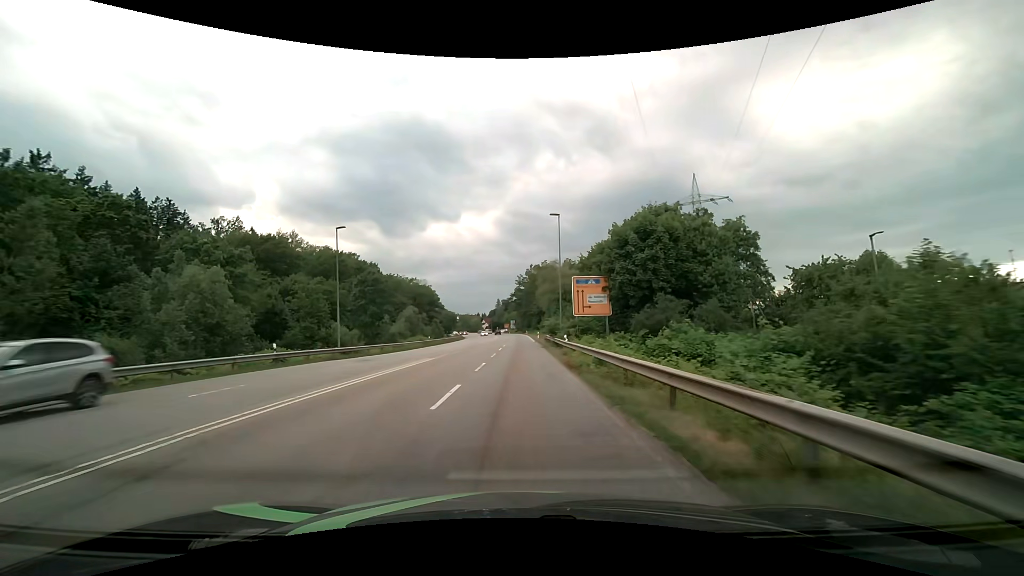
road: secondary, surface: asphalt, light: Day
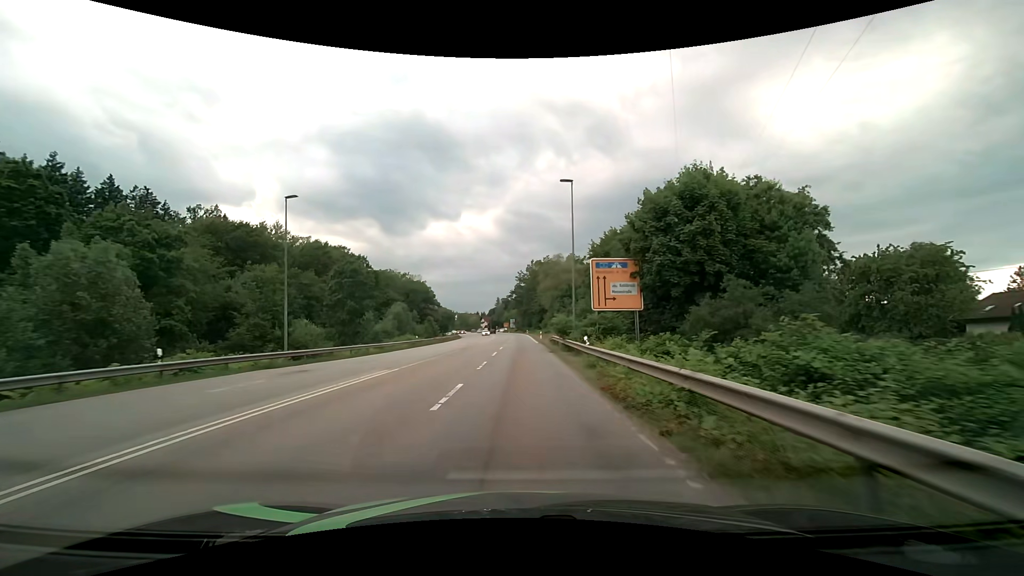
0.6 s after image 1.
(0.0, +8.7) m; 0°
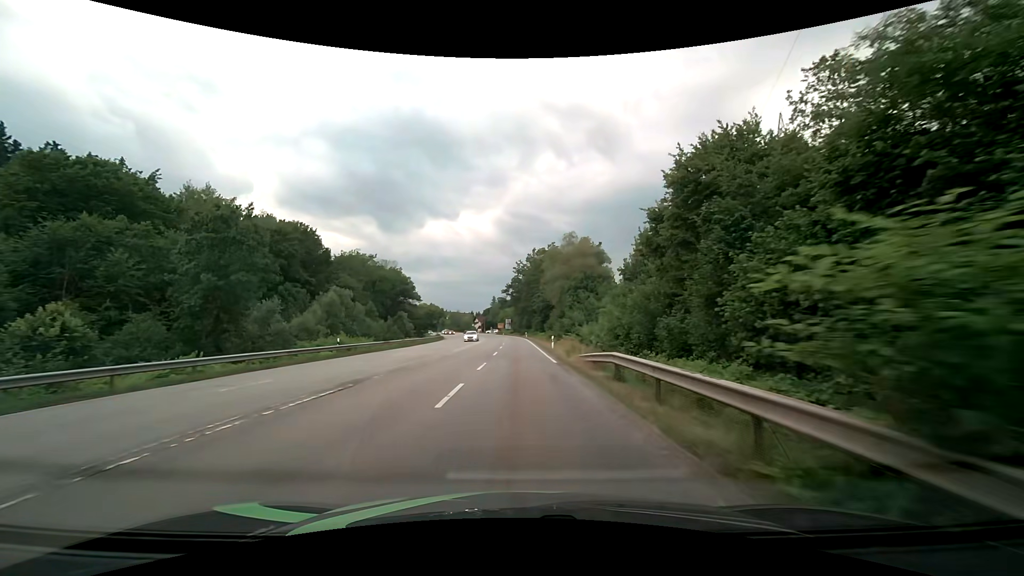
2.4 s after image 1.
(0.0, +26.4) m; 0°
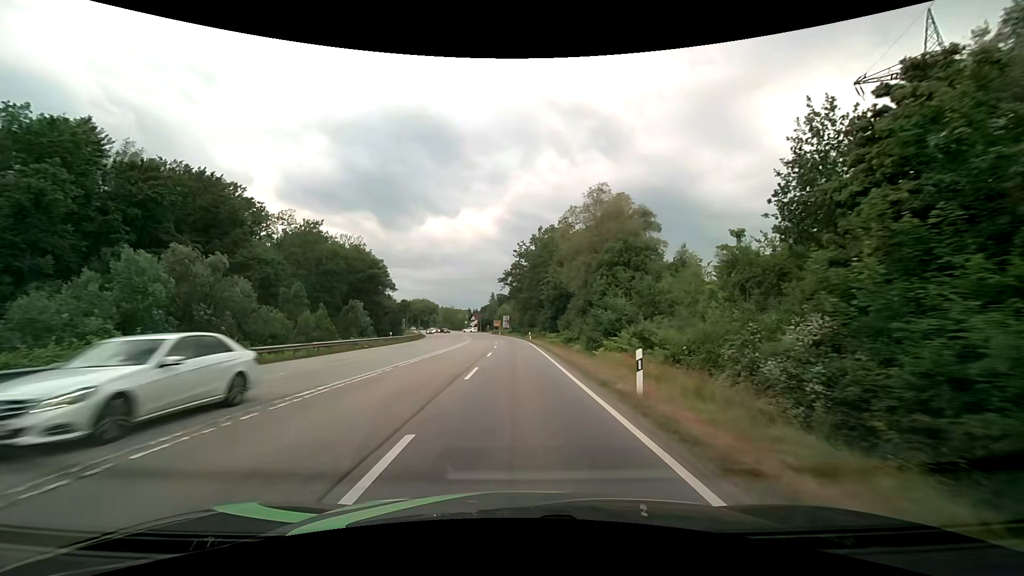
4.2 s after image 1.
(0.0, +26.4) m; 0°
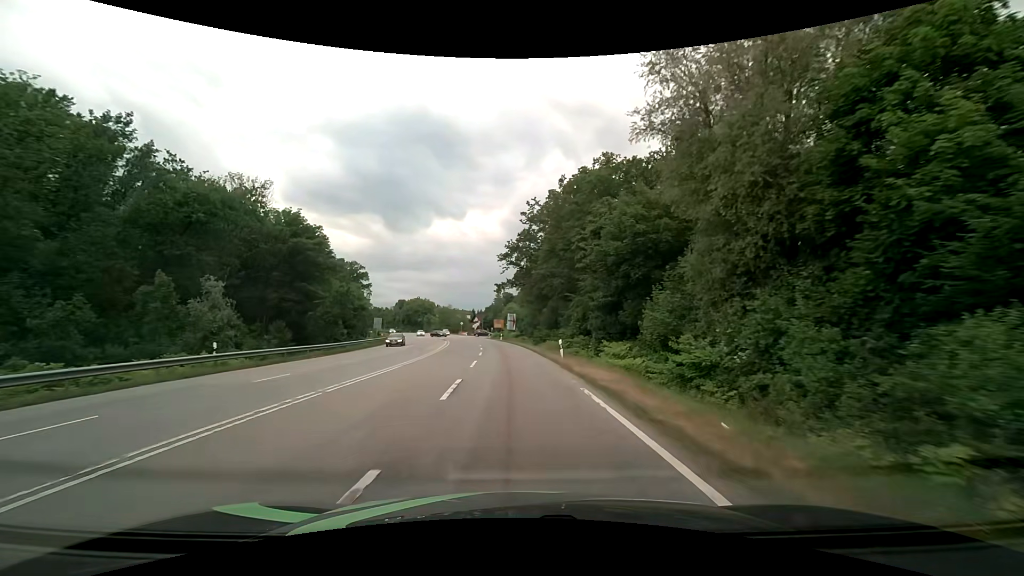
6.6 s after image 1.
(-0.3, +35.0) m; -1°
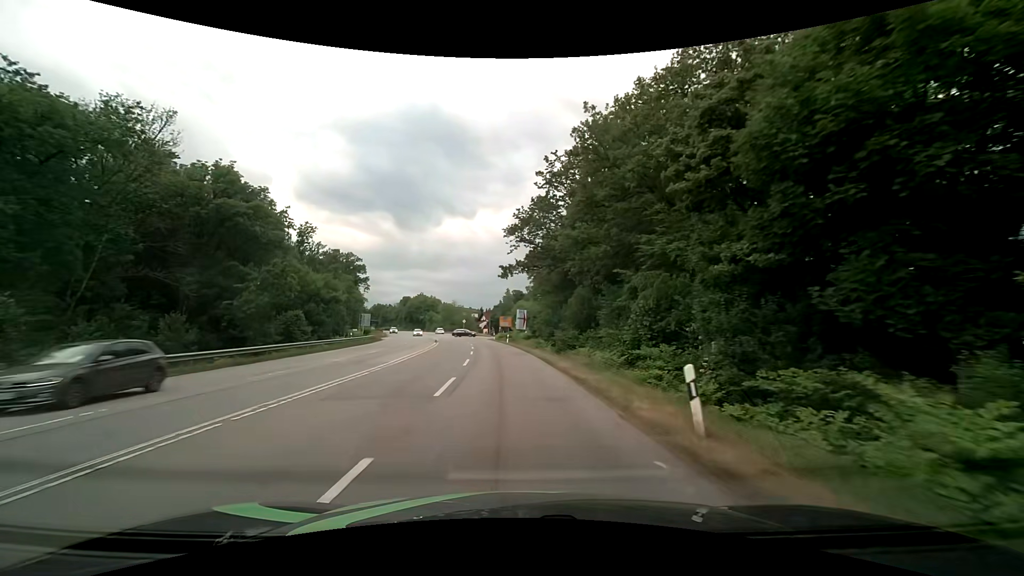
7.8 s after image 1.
(-0.2, +17.3) m; -1°
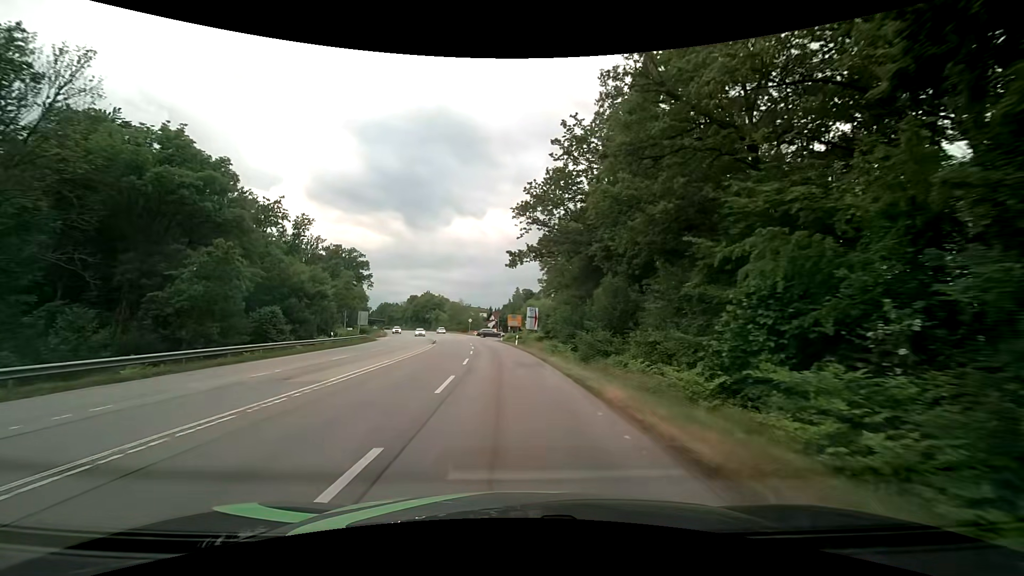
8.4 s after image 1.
(-0.1, +8.6) m; -1°
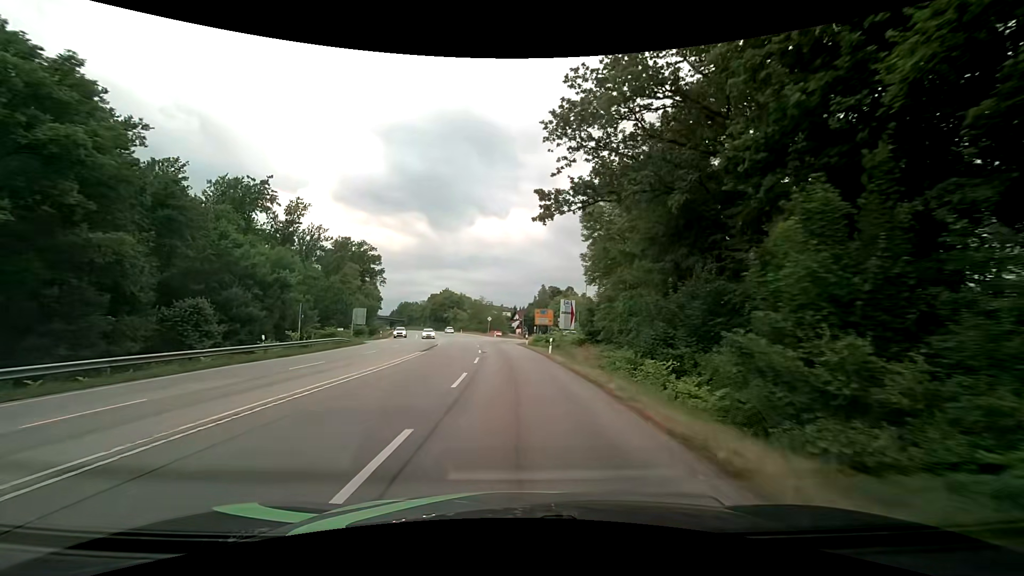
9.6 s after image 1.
(-0.5, +17.2) m; -3°
(0, +10) (-1, +20) (-1, +30) (-2, +40) (-3, +50) (-4, +60) (-5, +70) (-7, +80) (-9, +89) (-11, +99) m
